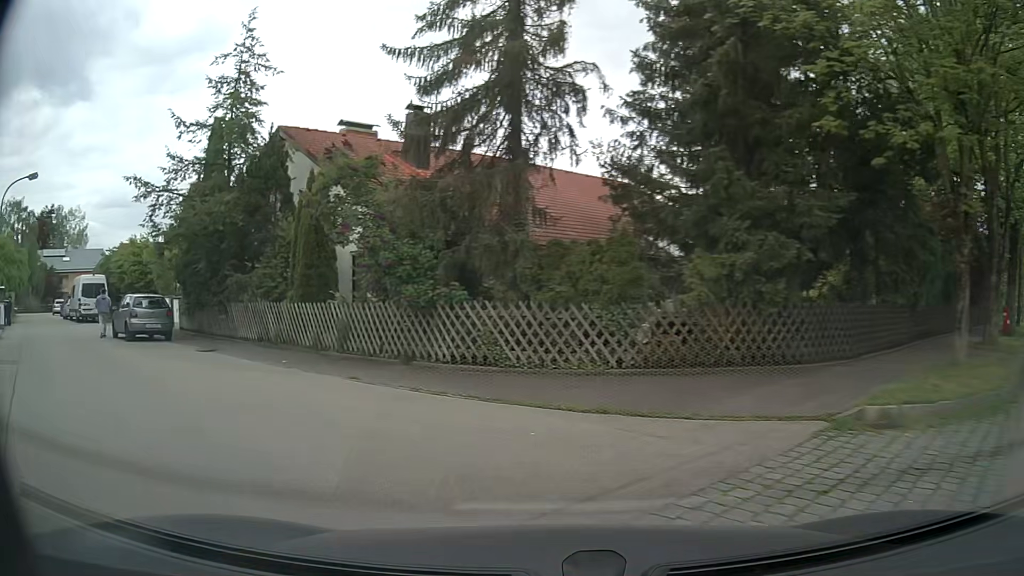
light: Day
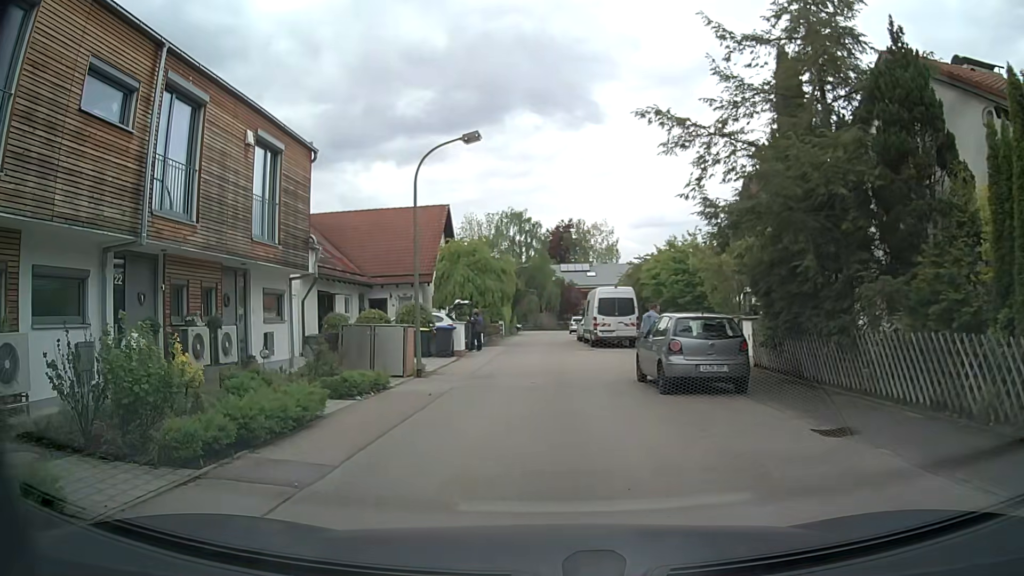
(-4.4, +8.1) m; -50°
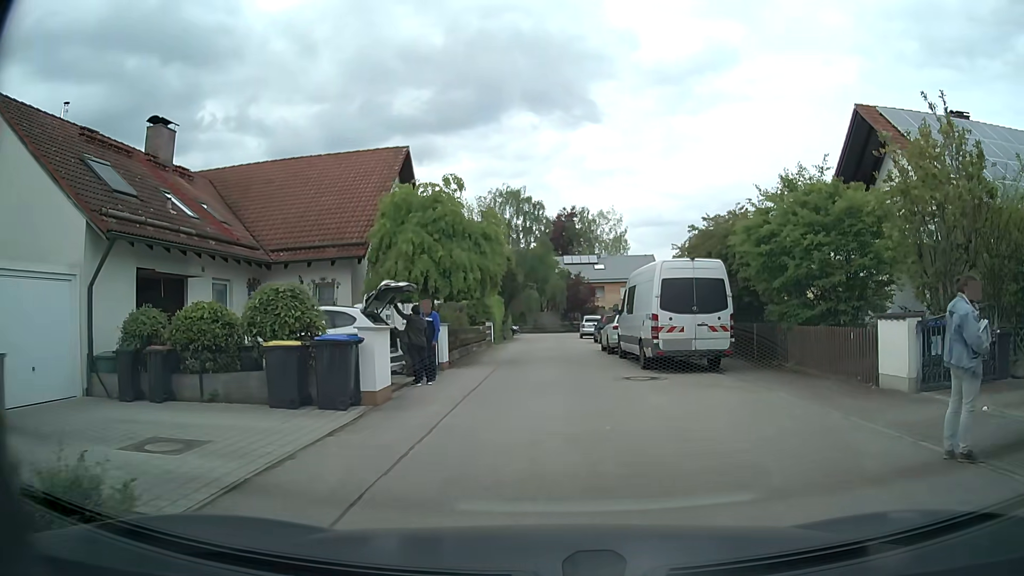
(-0.1, +13.7) m; +1°
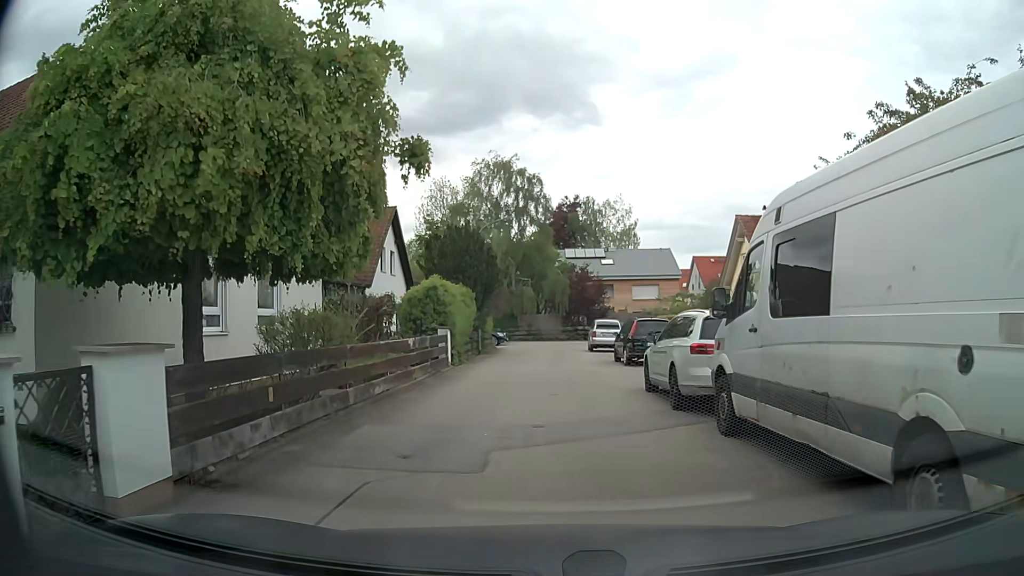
(+0.3, +13.2) m; 0°
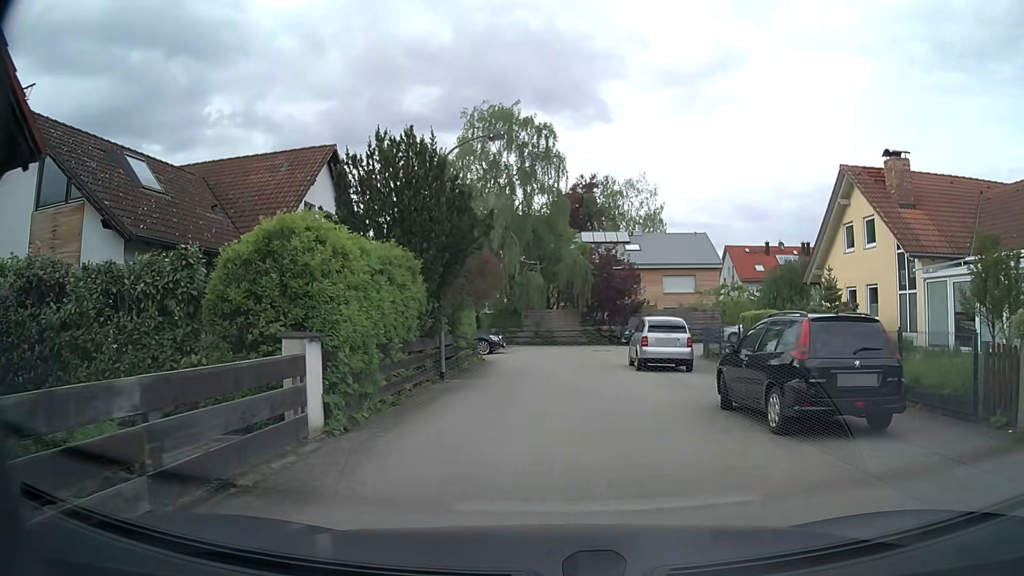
(-0.2, +13.1) m; -1°
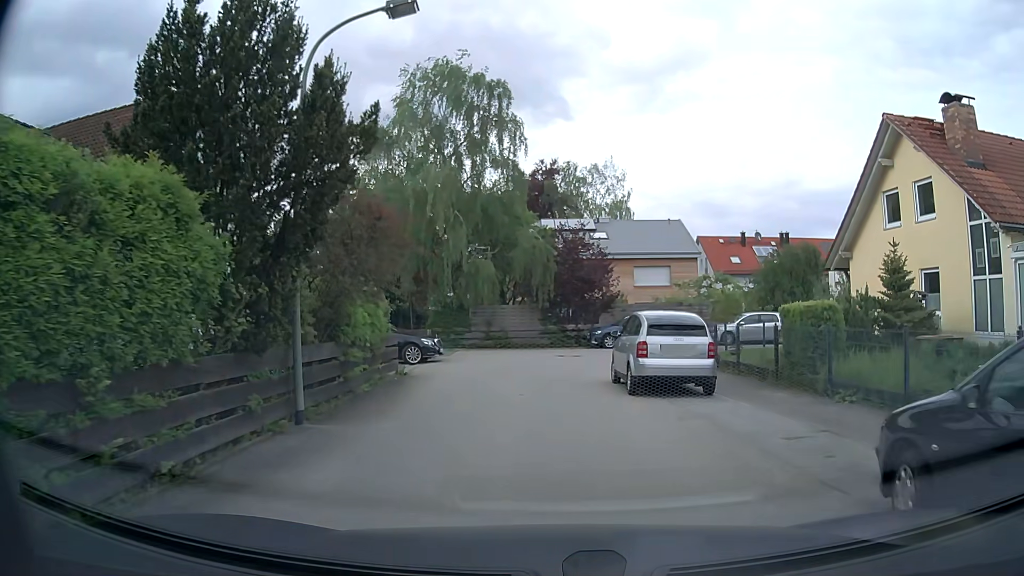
(+0.3, +6.8) m; +4°
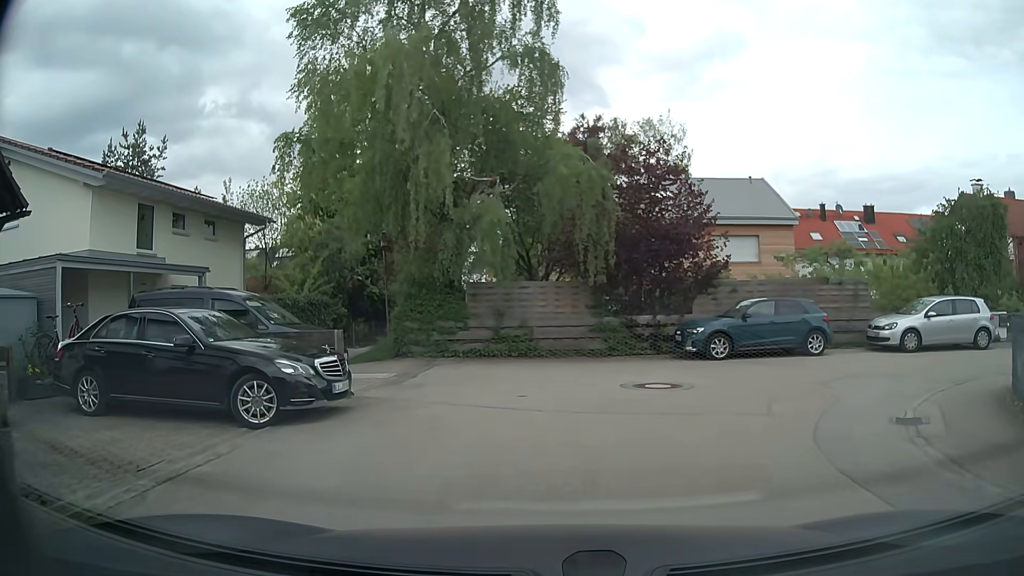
(-0.2, +13.3) m; -3°
